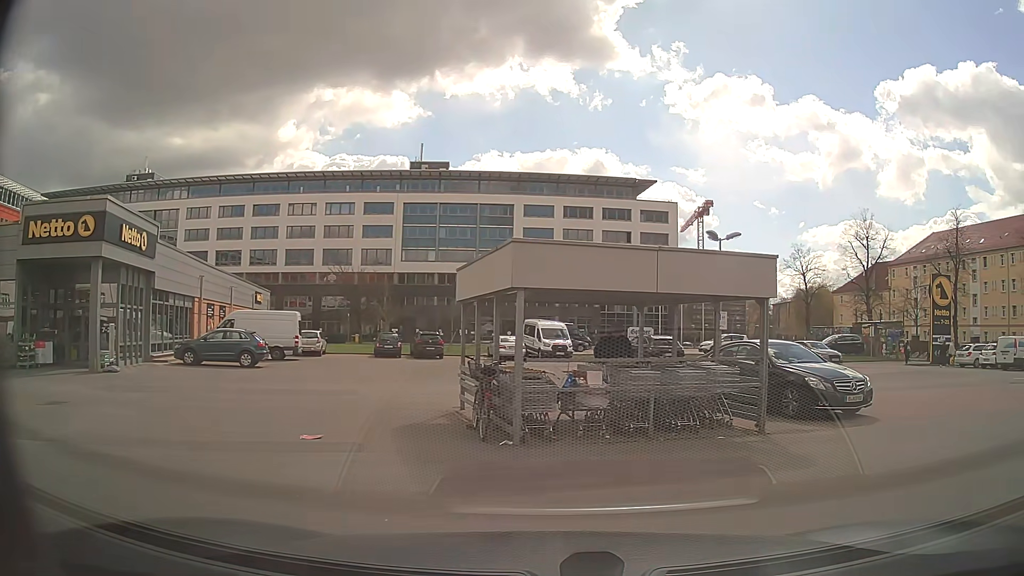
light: Day
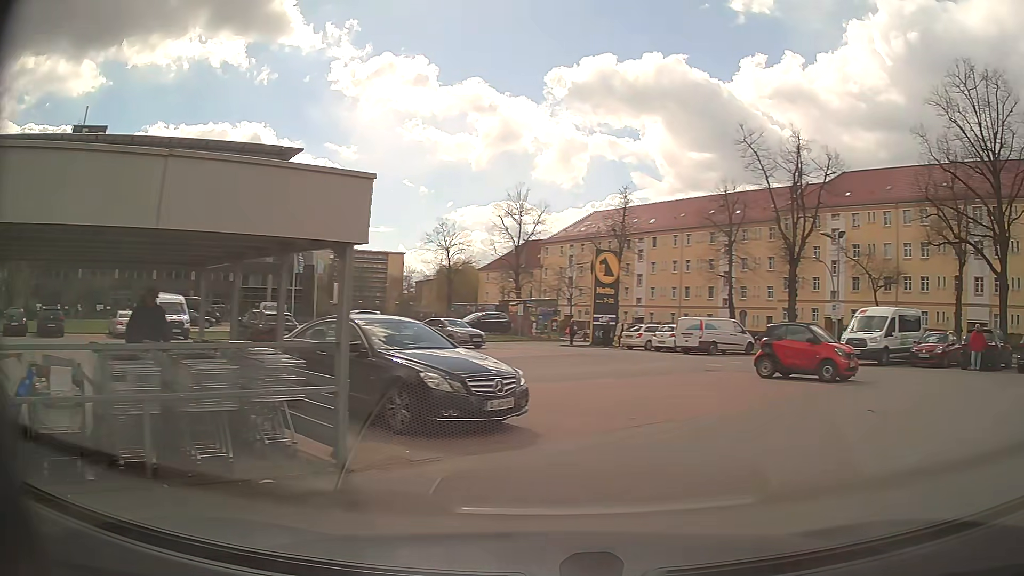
(+1.0, +4.2) m; +31°
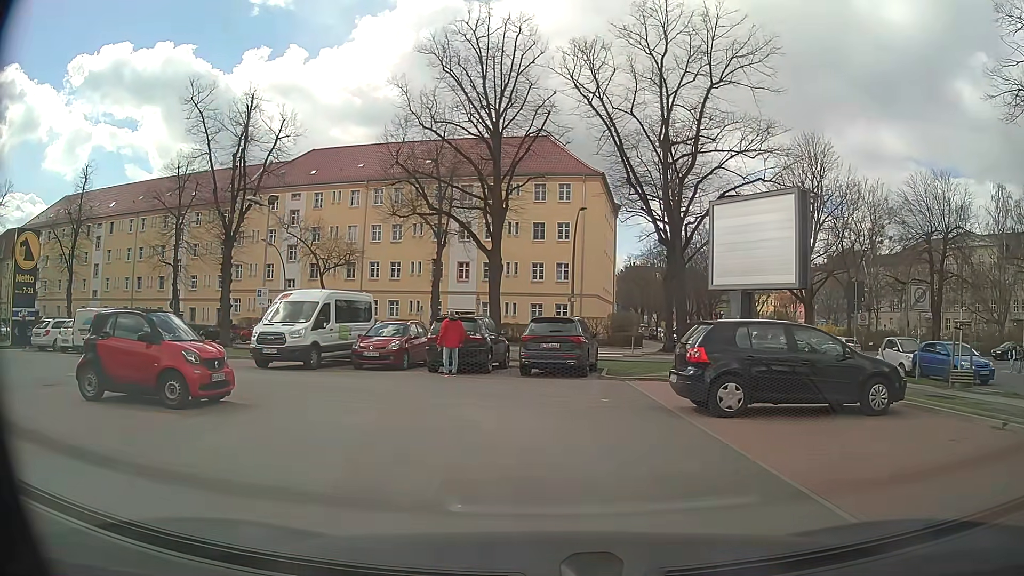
(+3.9, +6.6) m; +47°
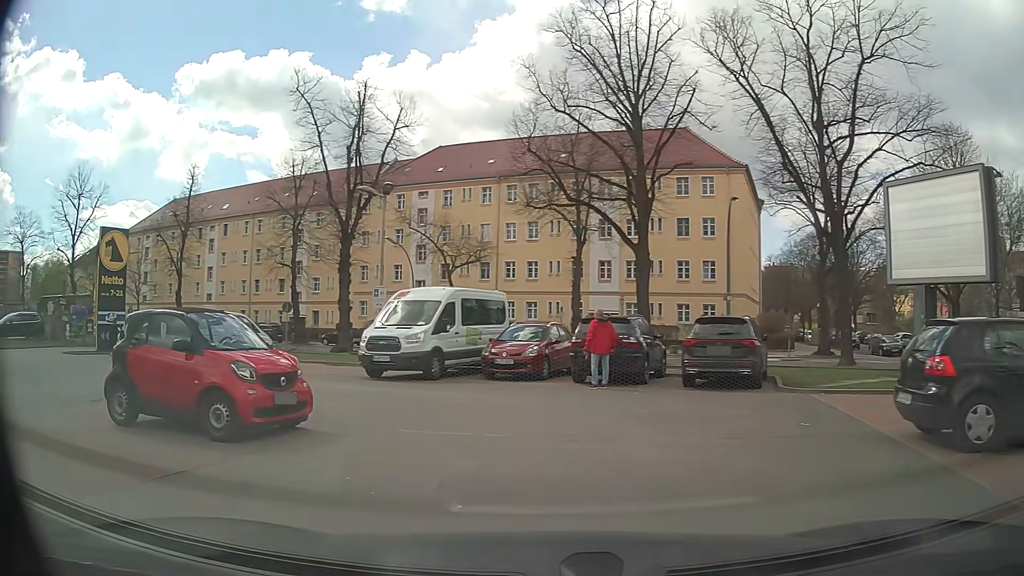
(-0.3, +3.0) m; -12°
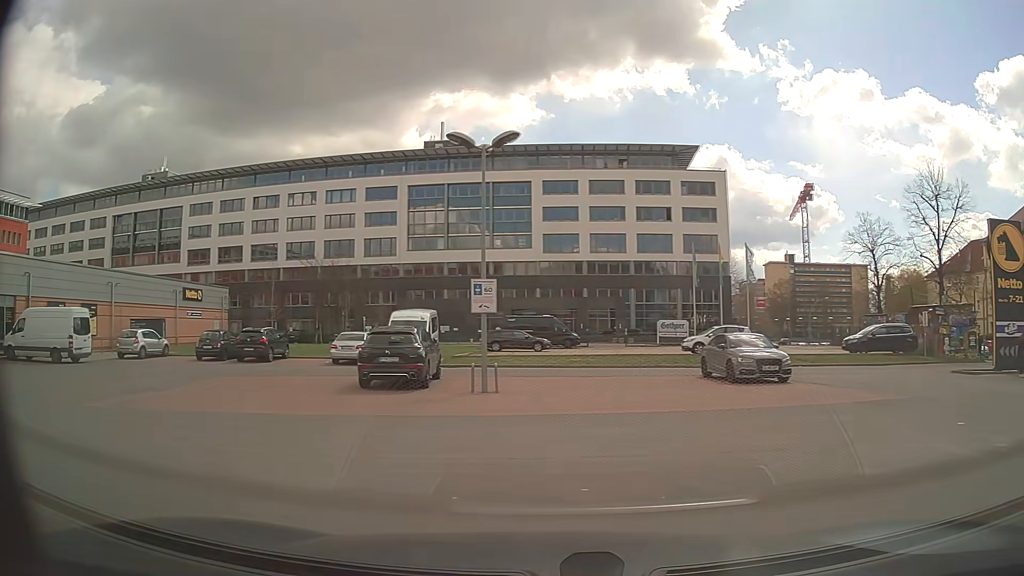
(-3.7, +5.2) m; -75°
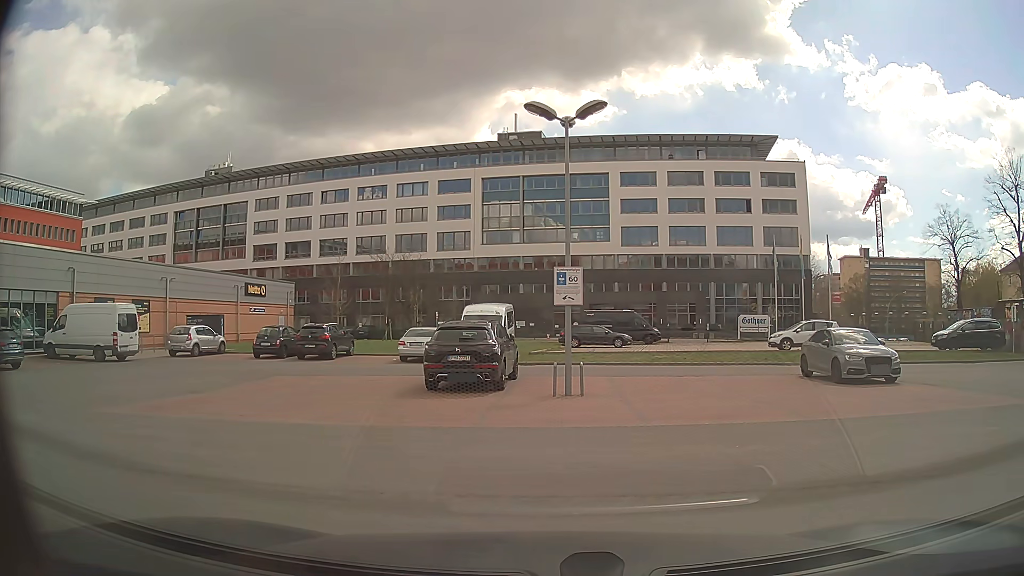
(-0.1, +1.9) m; -4°
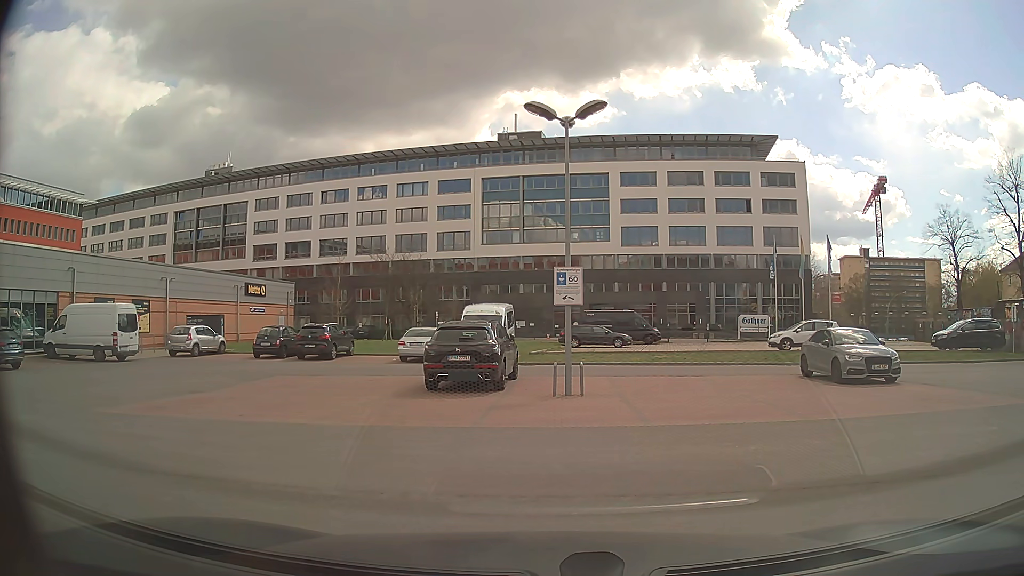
(0.0, 0.0) m; 0°
